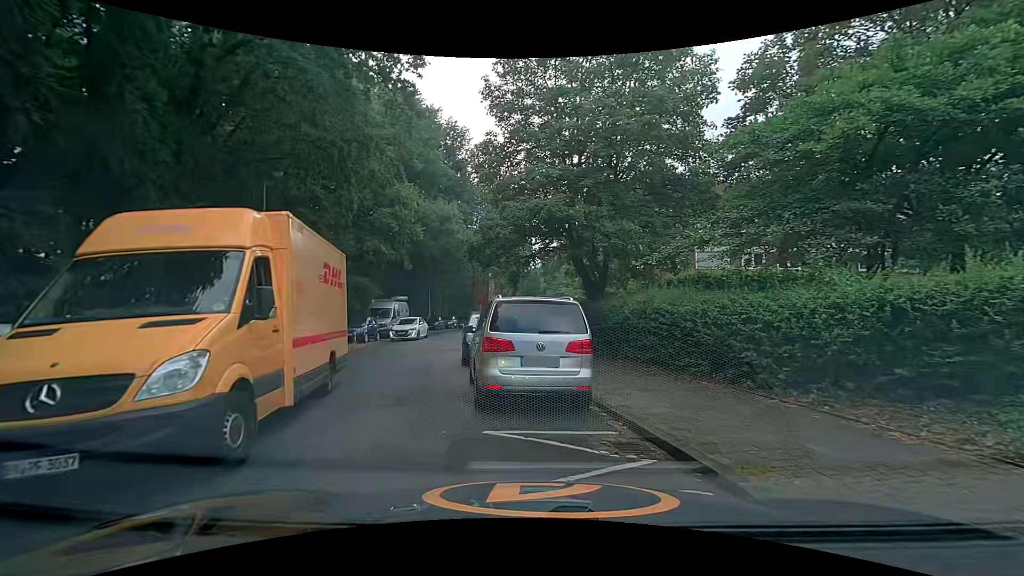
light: Day
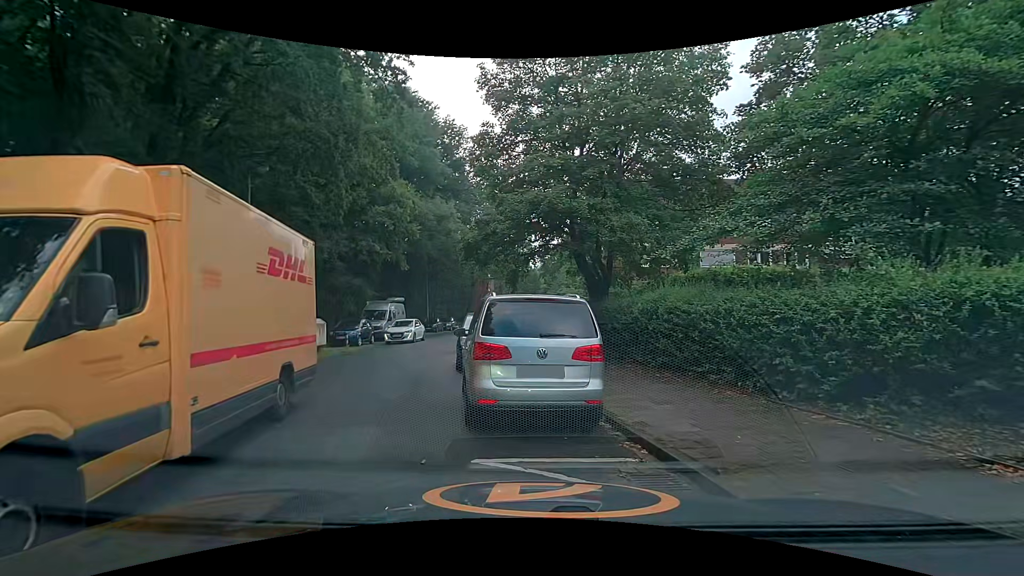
(0.0, +1.0) m; 0°
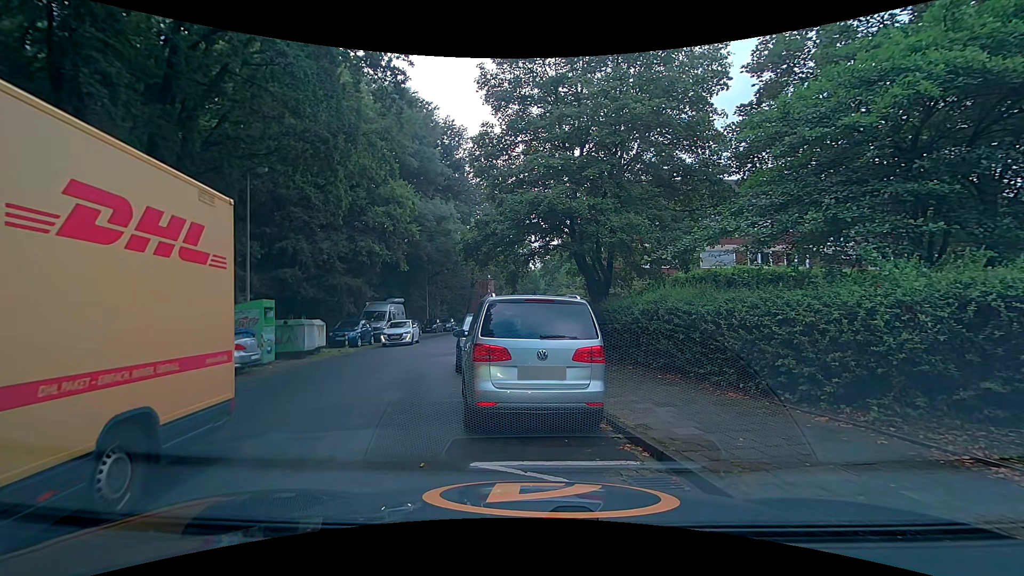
(0.0, +0.2) m; 0°
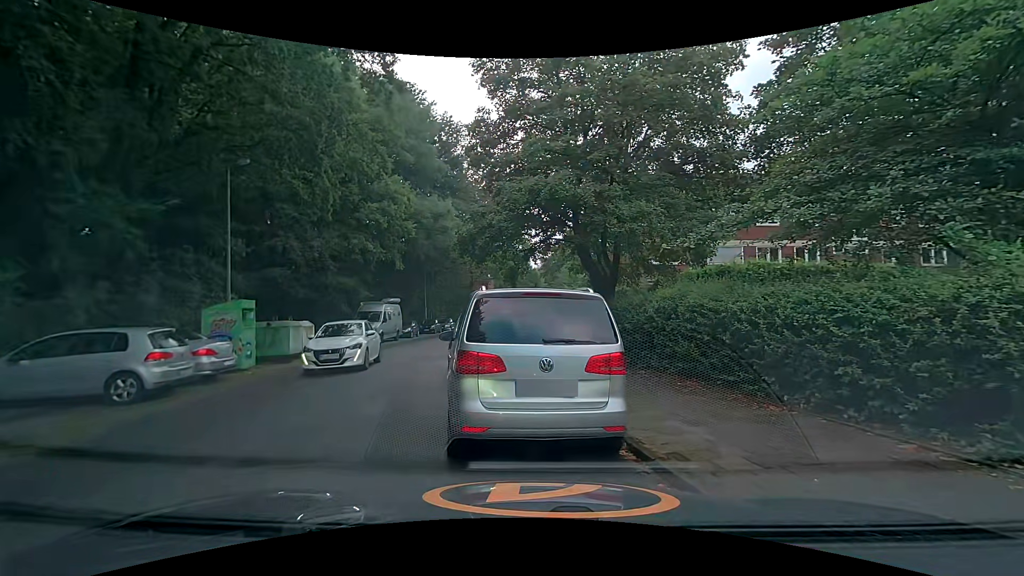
(0.0, +1.3) m; 0°
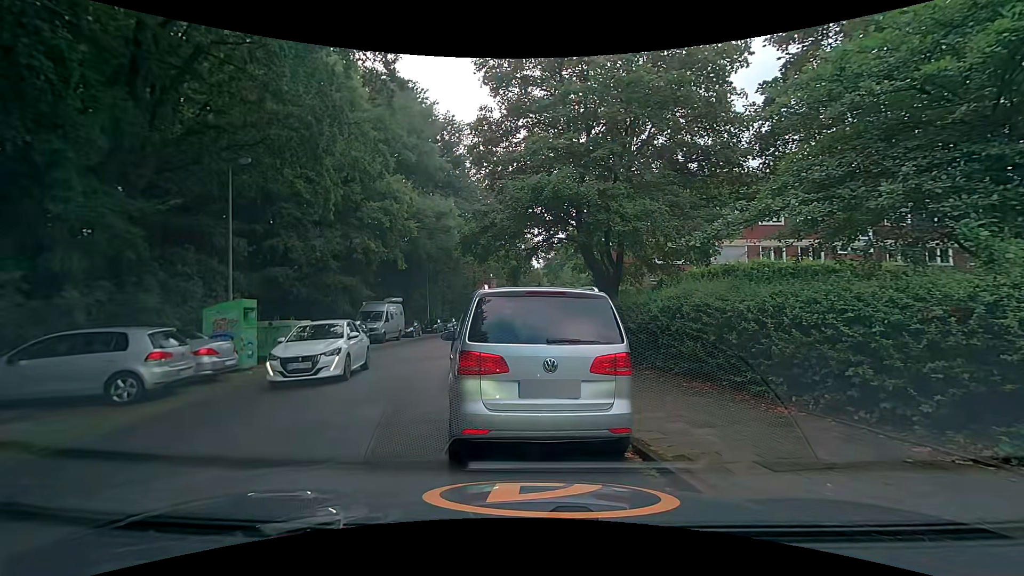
(0.0, +0.1) m; 0°
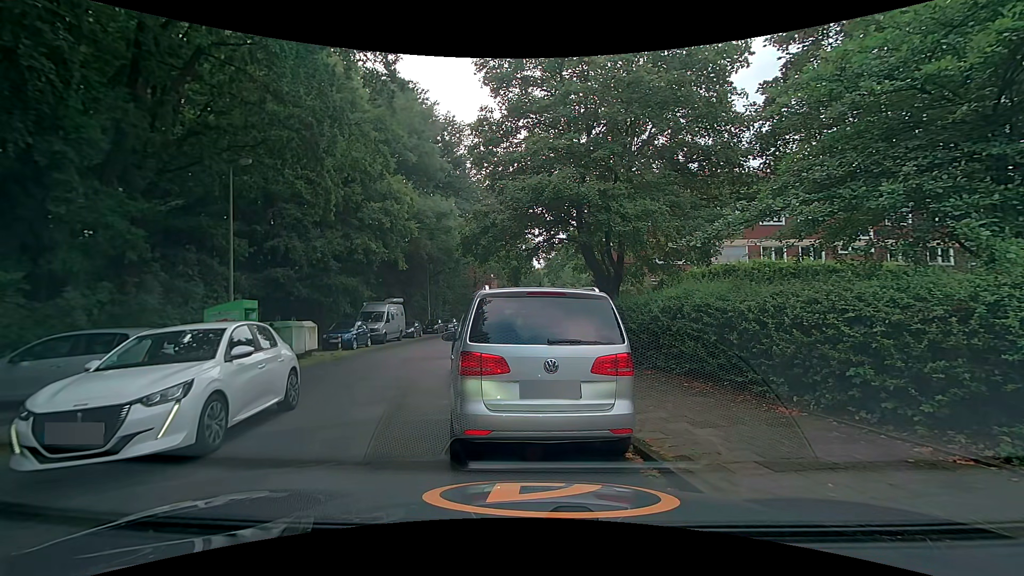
(0.0, +0.1) m; 0°
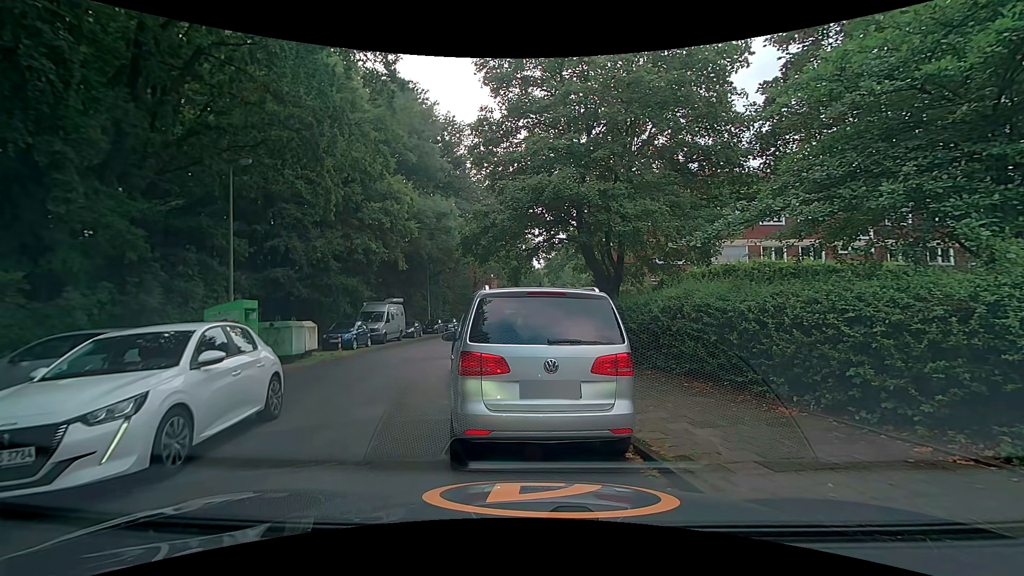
(0.0, 0.0) m; 0°
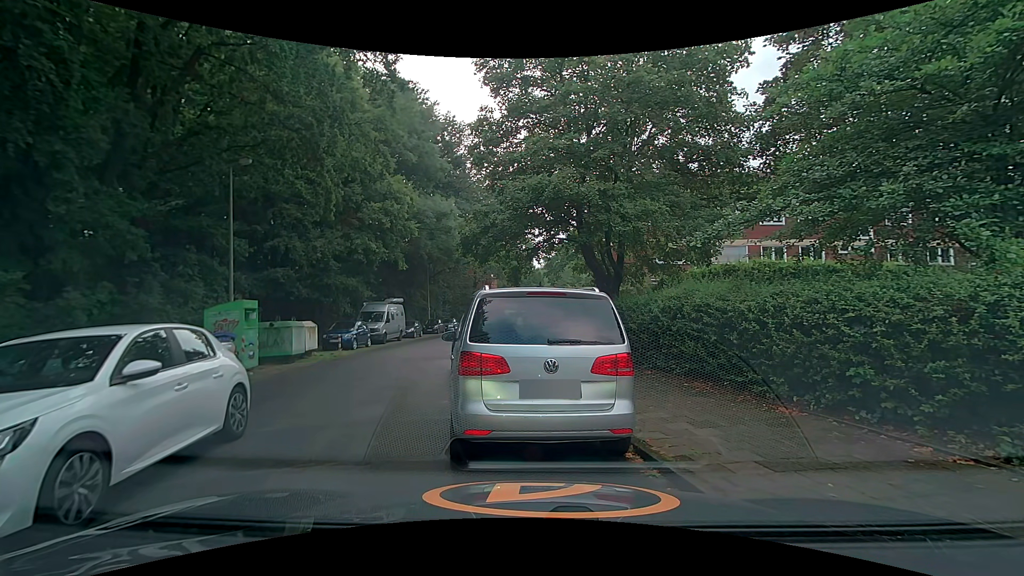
(0.0, 0.0) m; 0°
